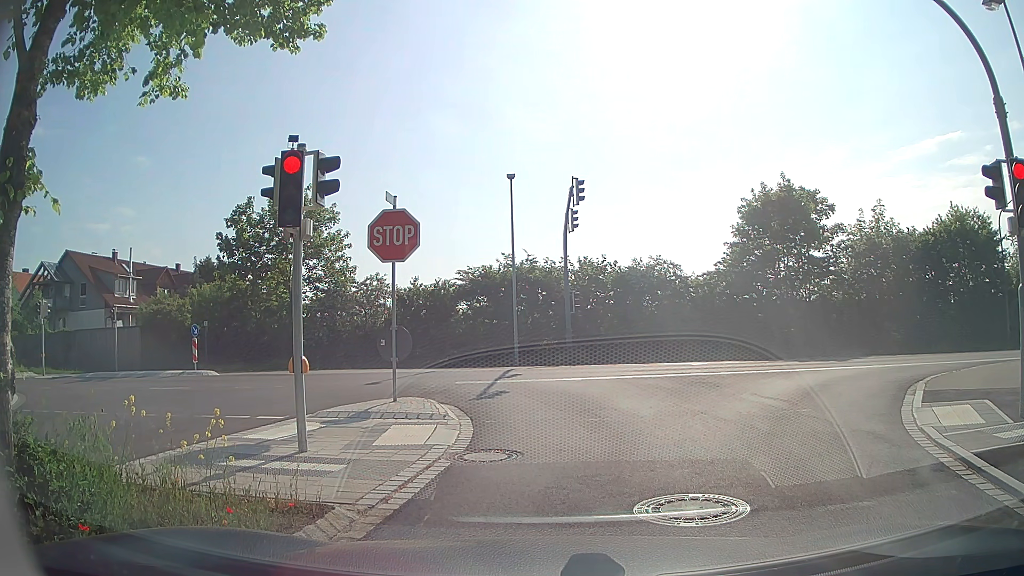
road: residential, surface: asphalt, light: Day
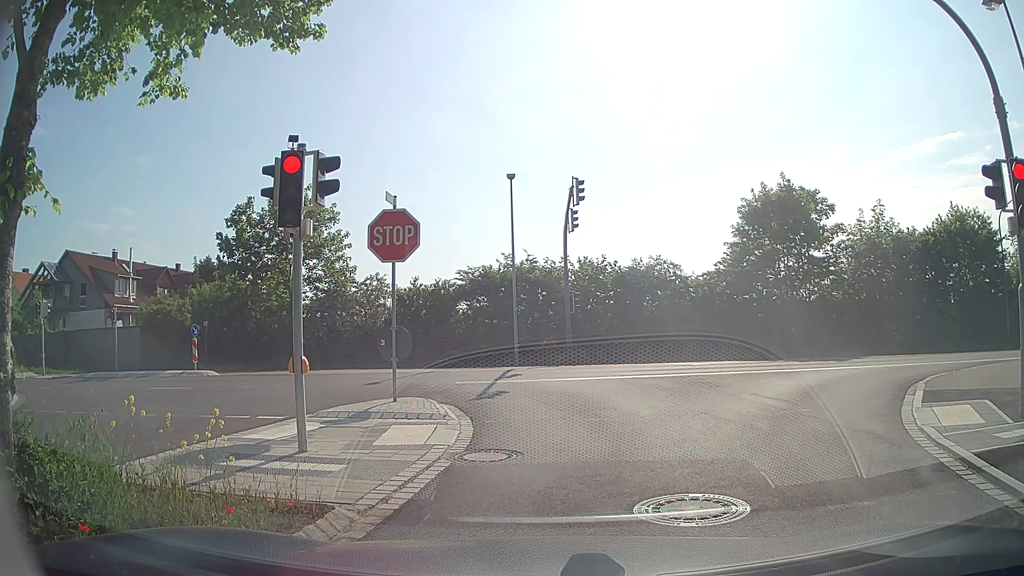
(0.0, 0.0) m; 0°
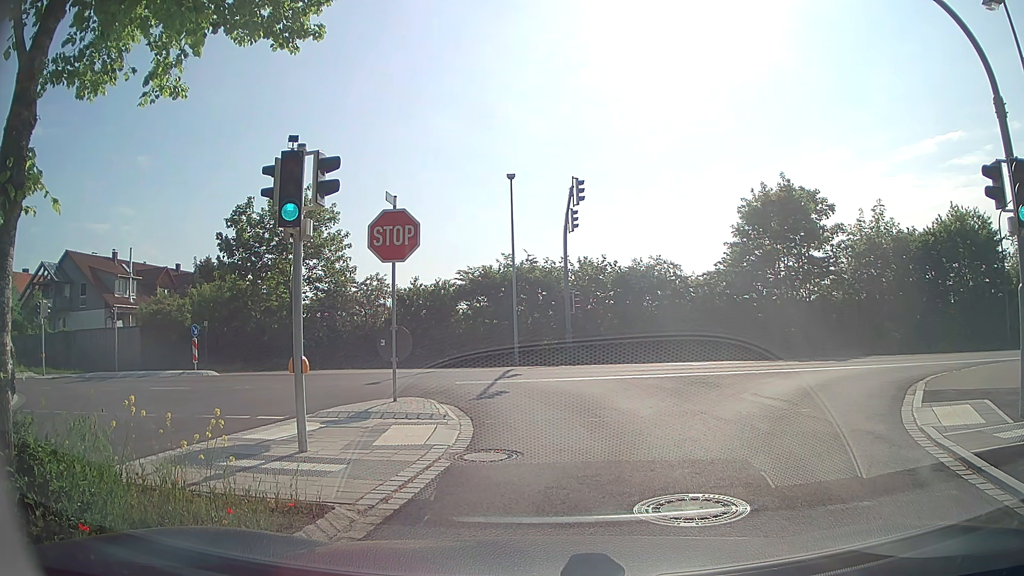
(0.0, 0.0) m; 0°
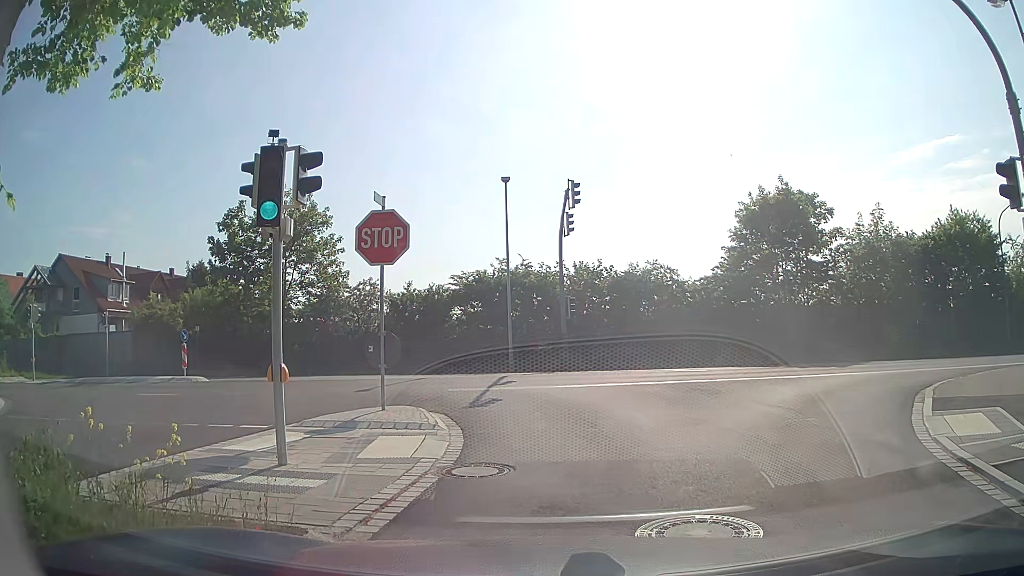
(0.0, +0.4) m; 0°
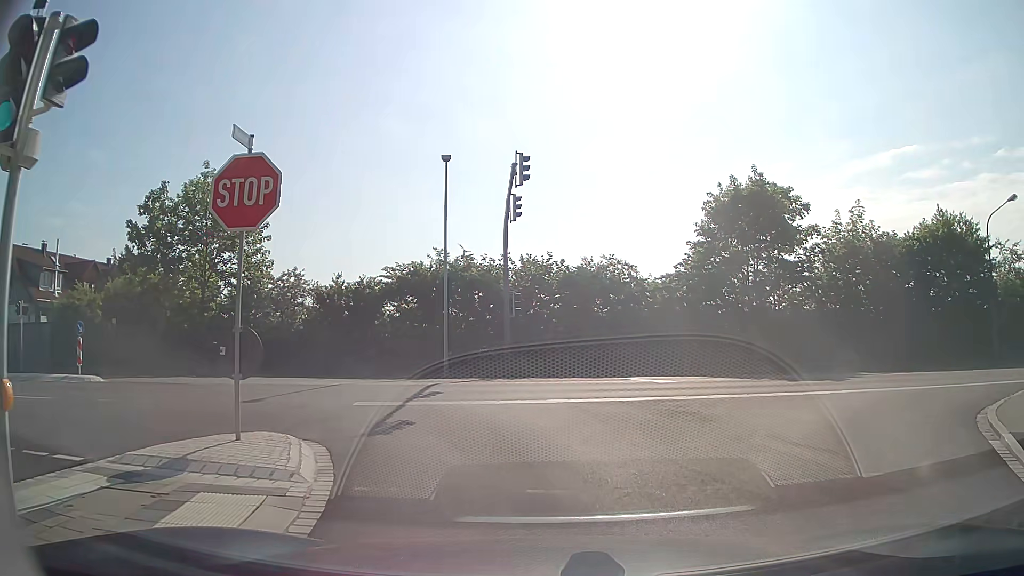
(+0.2, +3.6) m; +6°
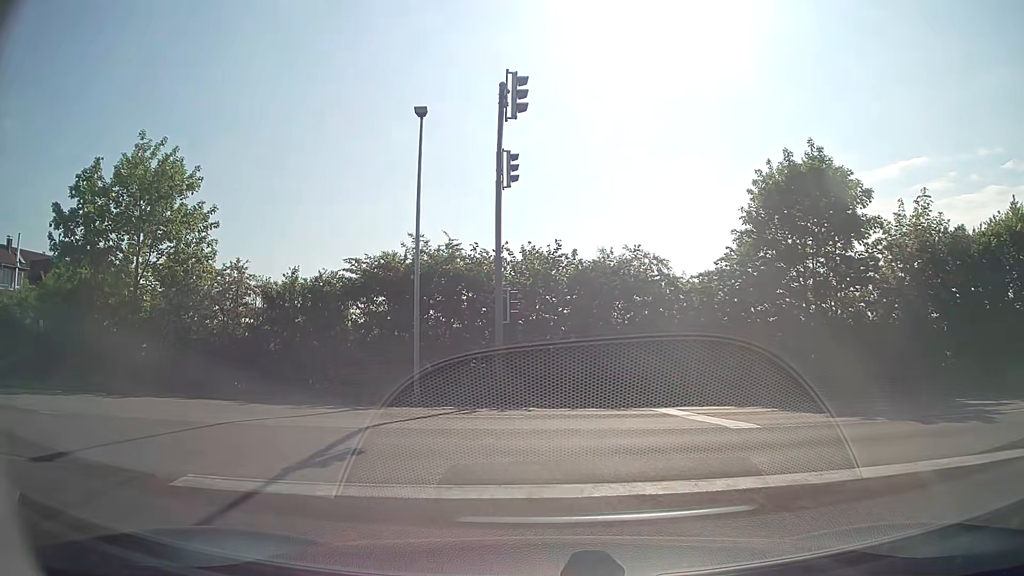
(+0.2, +6.6) m; +1°
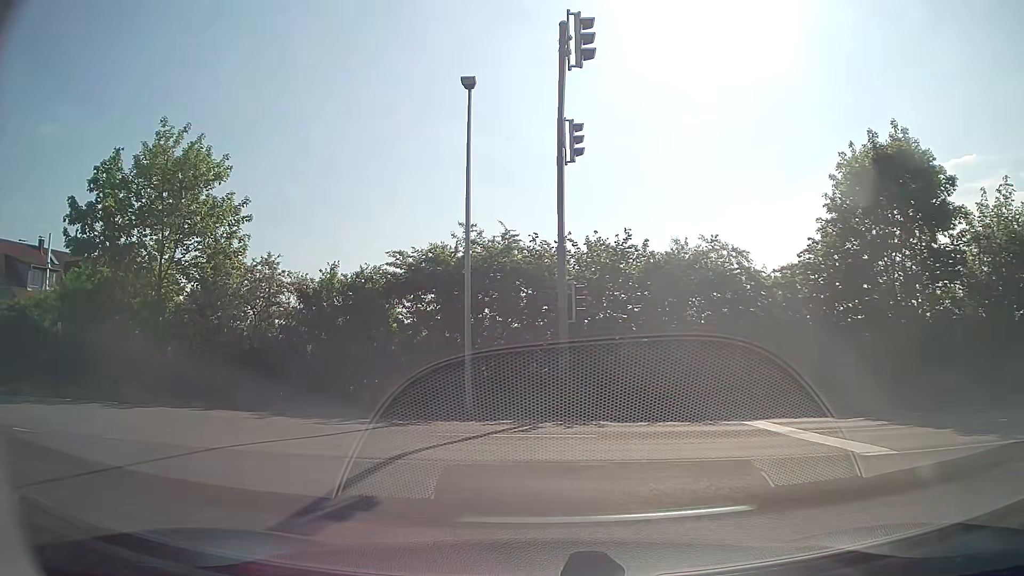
(-0.1, +2.5) m; -5°
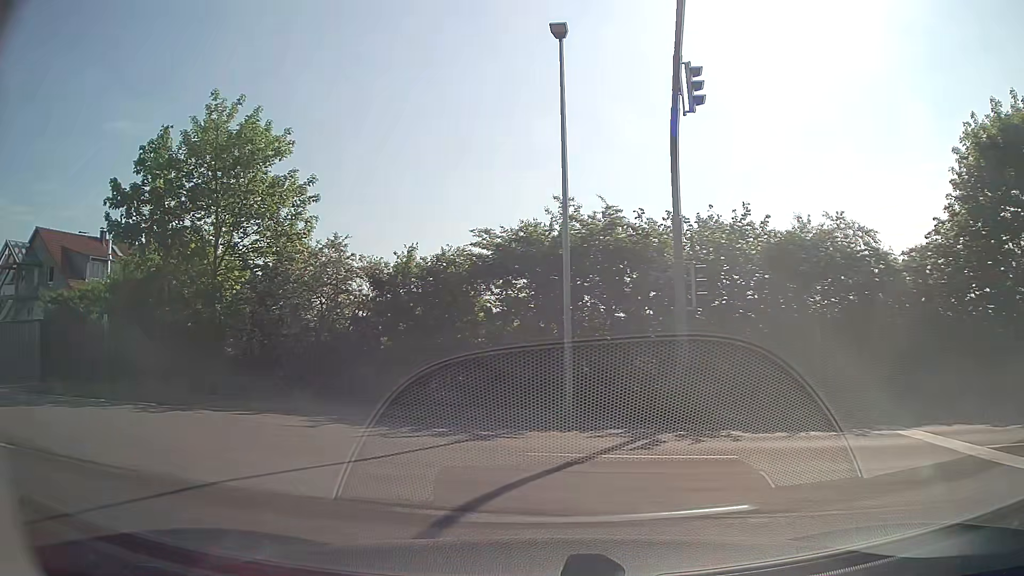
(-0.1, +2.6) m; -7°
(-3, +9) (-12, +13) (-22, +16) (-32, +17) (-42, +18) (-52, +18) (-62, +19) (-72, +19) (-82, +20) (-92, +22) m
